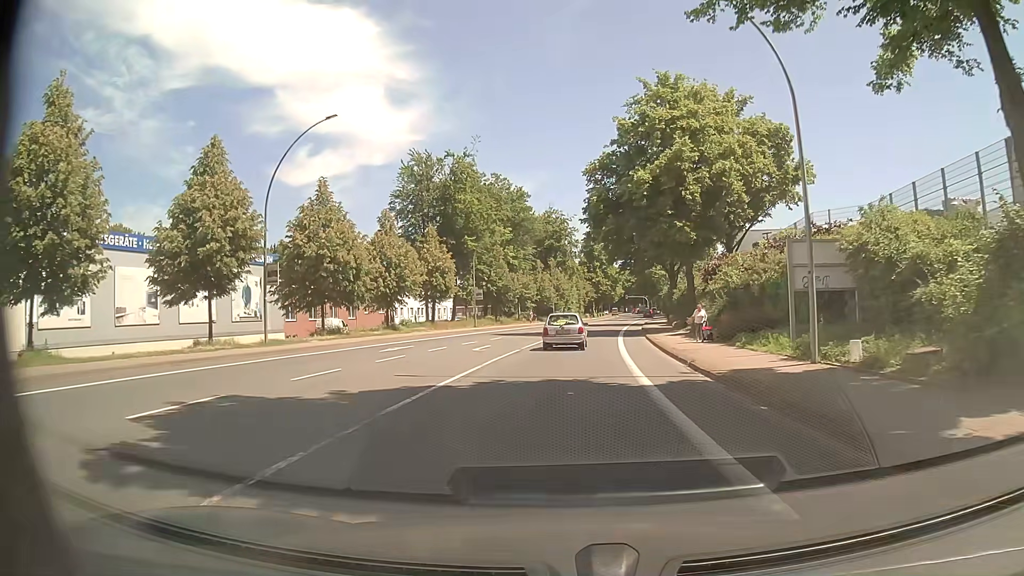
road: primary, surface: asphalt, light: Day
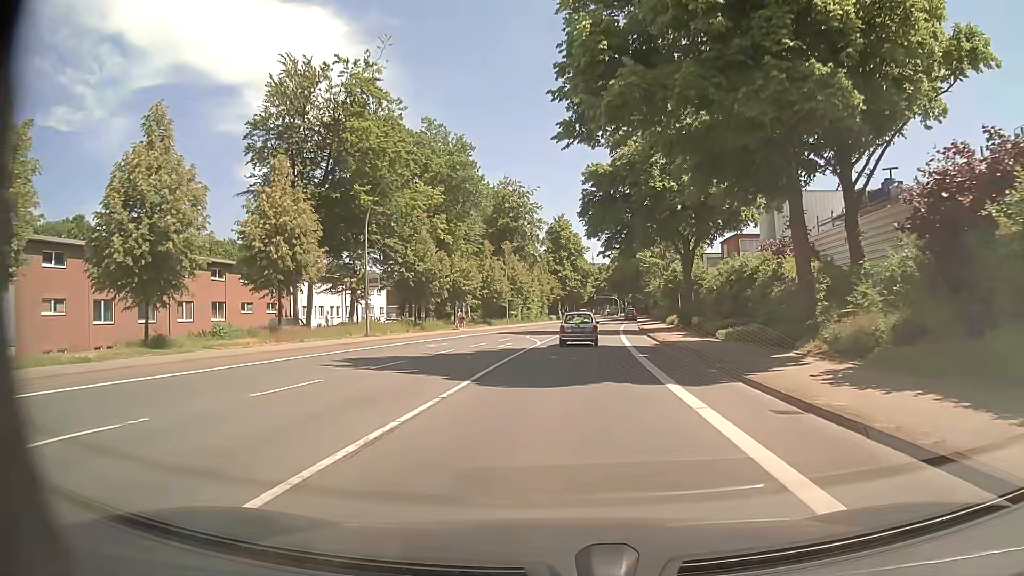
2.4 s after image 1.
(+0.9, +27.1) m; +3°
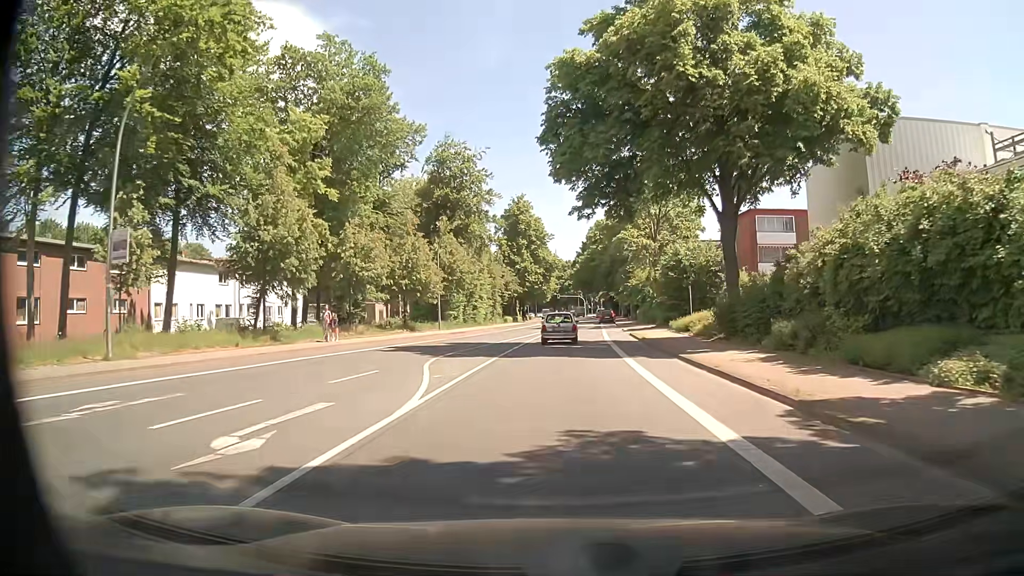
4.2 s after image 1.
(+0.7, +21.6) m; +3°
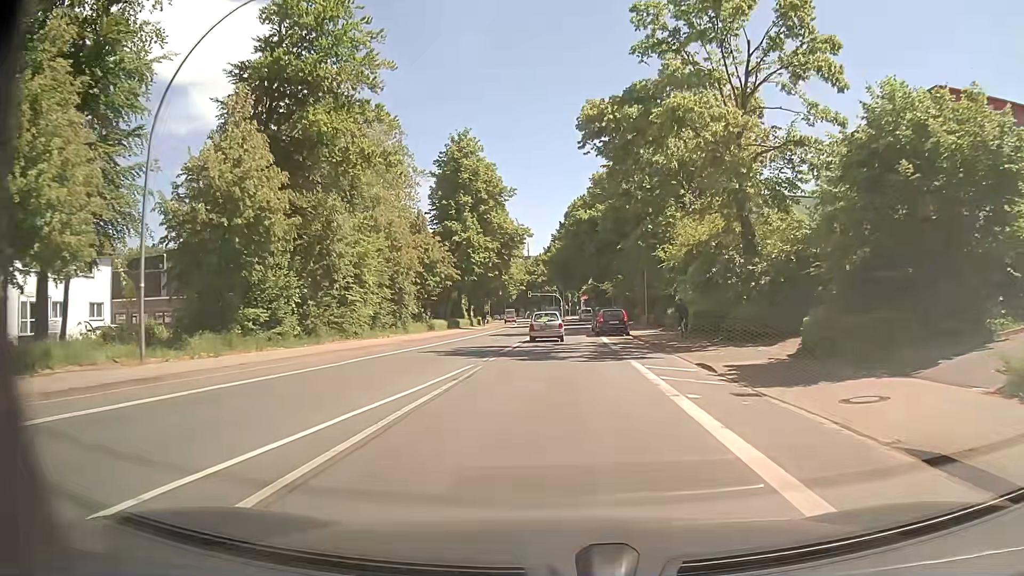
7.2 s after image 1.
(+1.3, +37.0) m; +2°
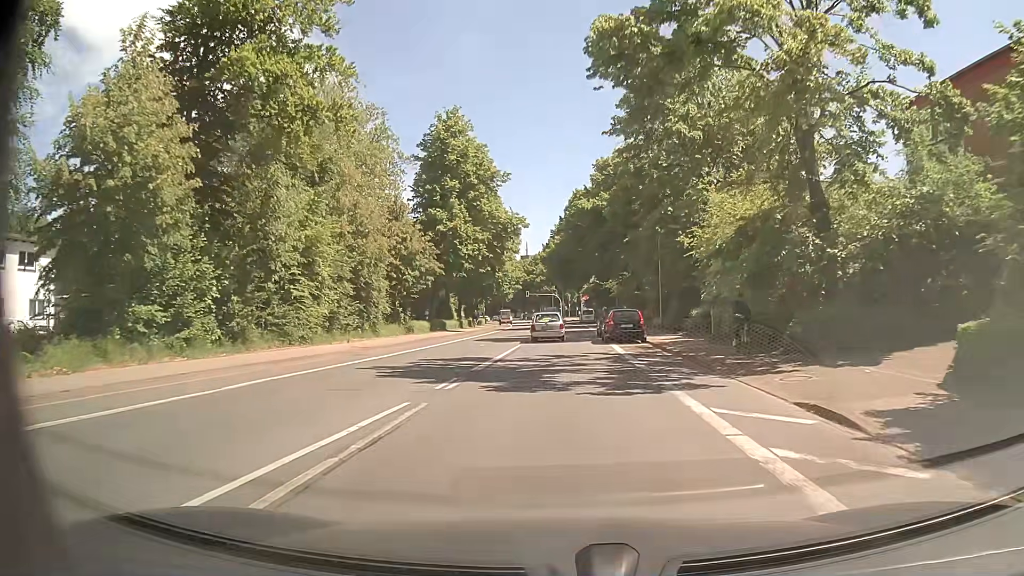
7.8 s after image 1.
(+0.1, +7.5) m; +1°
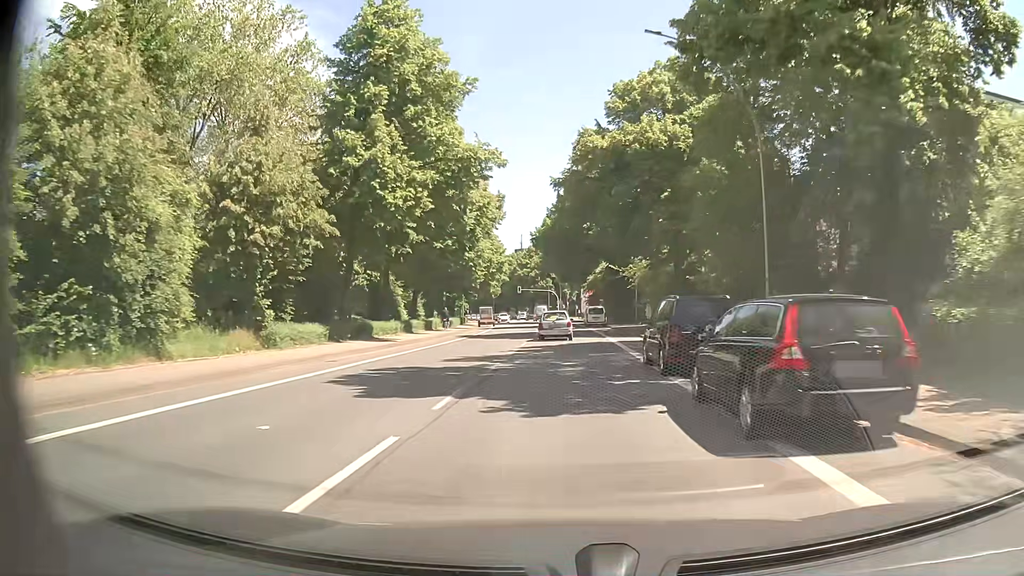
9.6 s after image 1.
(+0.1, +22.6) m; +2°
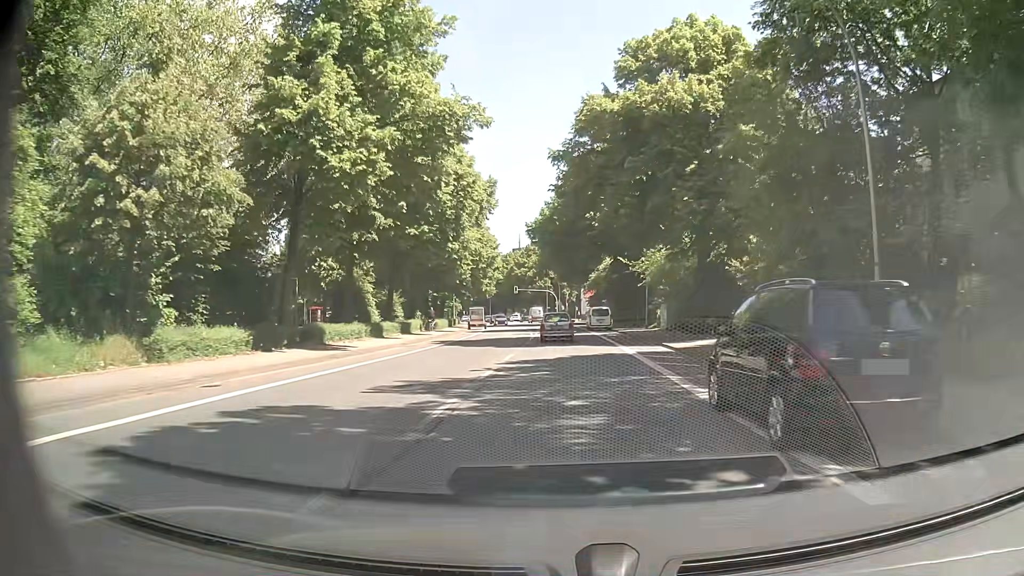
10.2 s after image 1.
(-0.2, +7.6) m; -1°
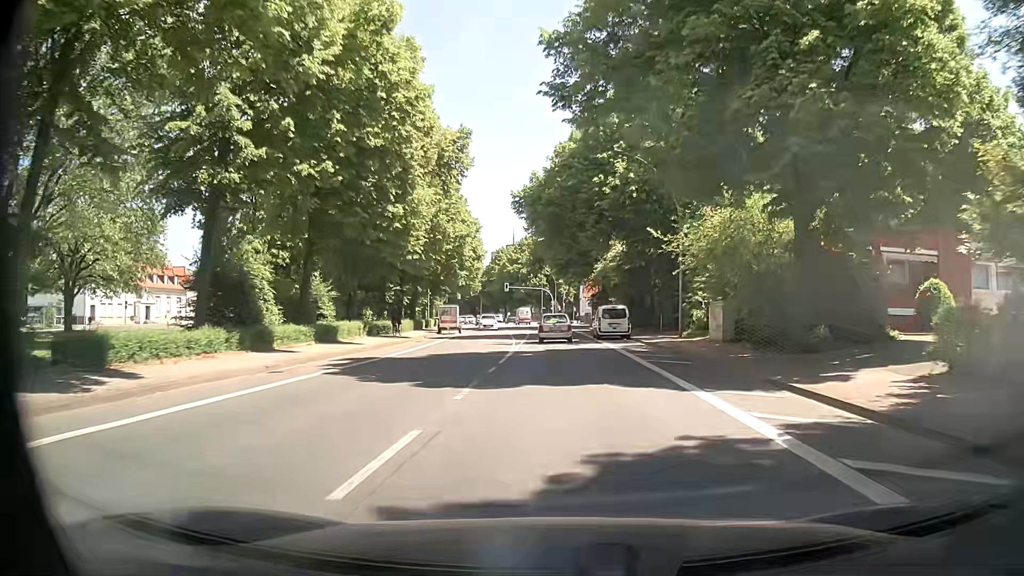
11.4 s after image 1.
(0.0, +15.2) m; 0°
